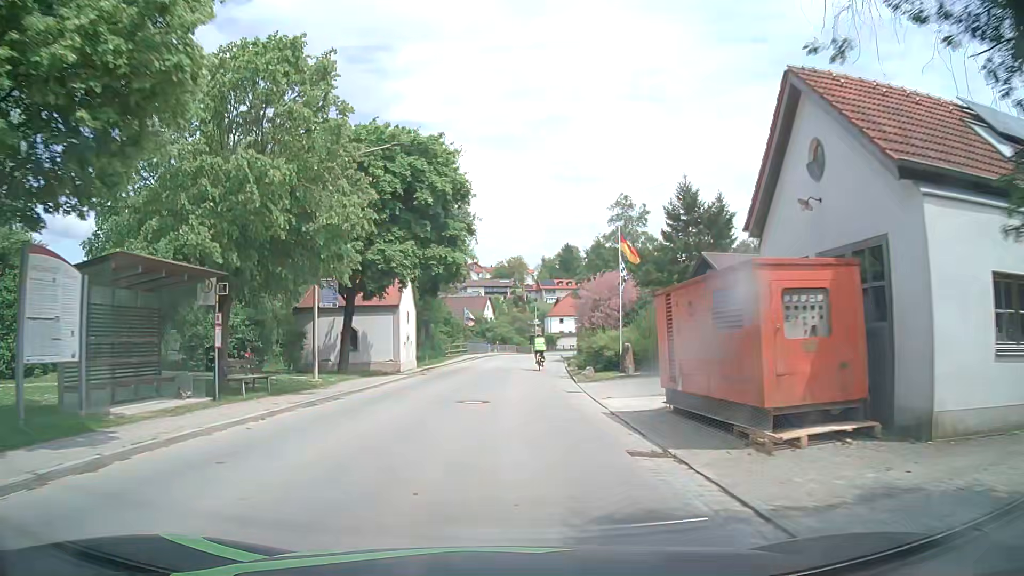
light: Day
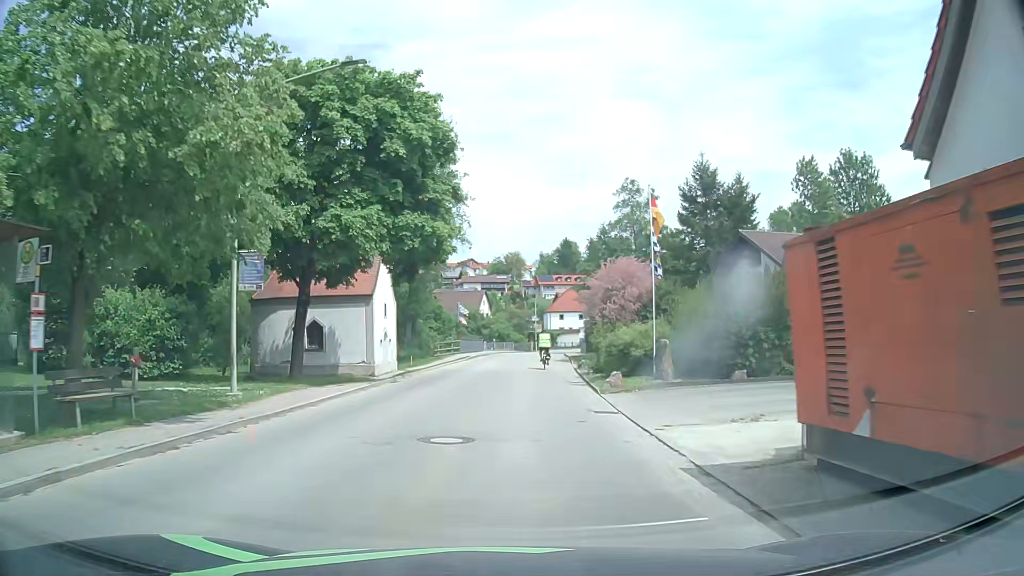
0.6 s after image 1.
(+0.1, +6.4) m; +1°
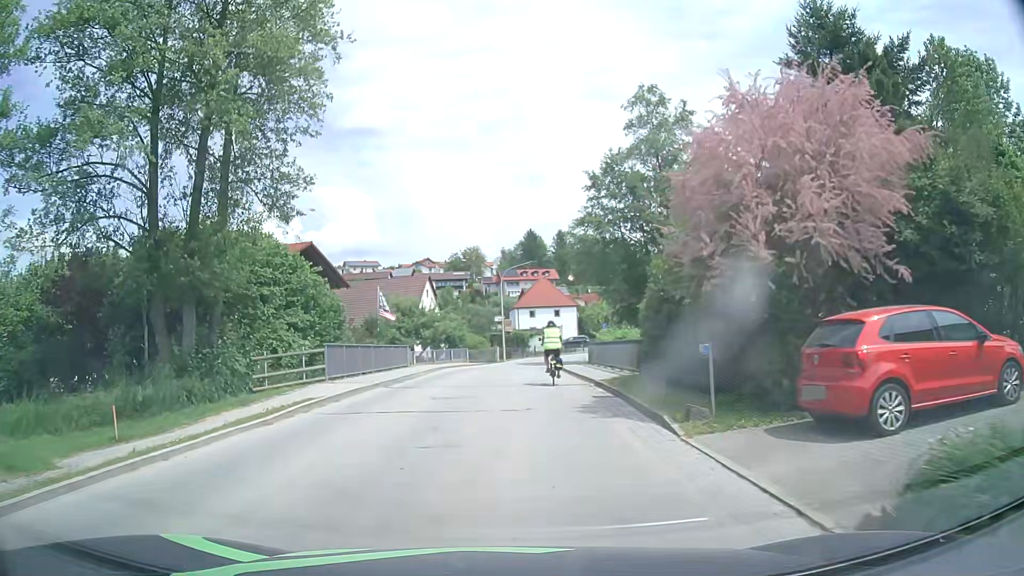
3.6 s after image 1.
(+0.7, +28.5) m; +3°
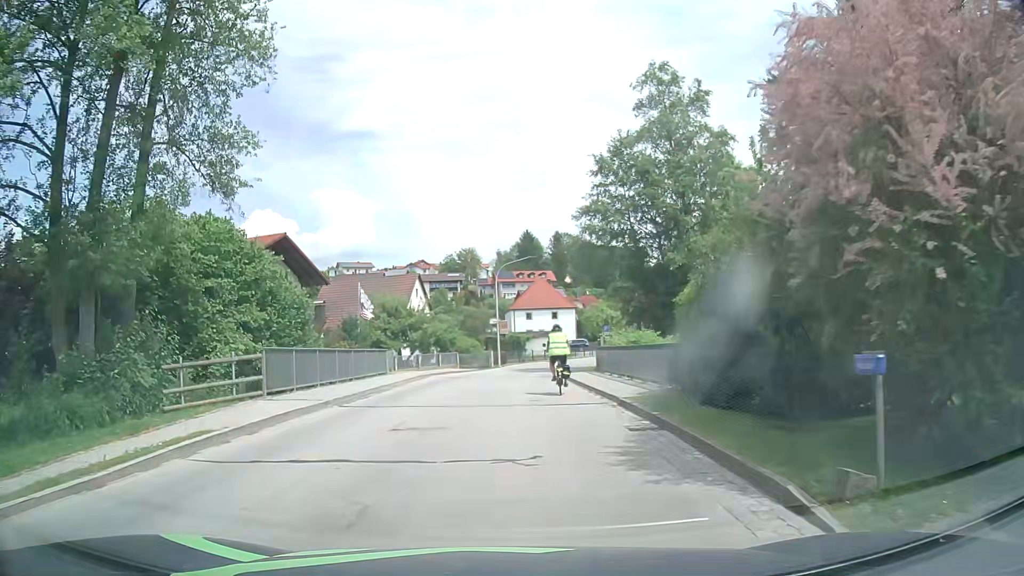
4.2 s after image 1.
(0.0, +4.8) m; +1°
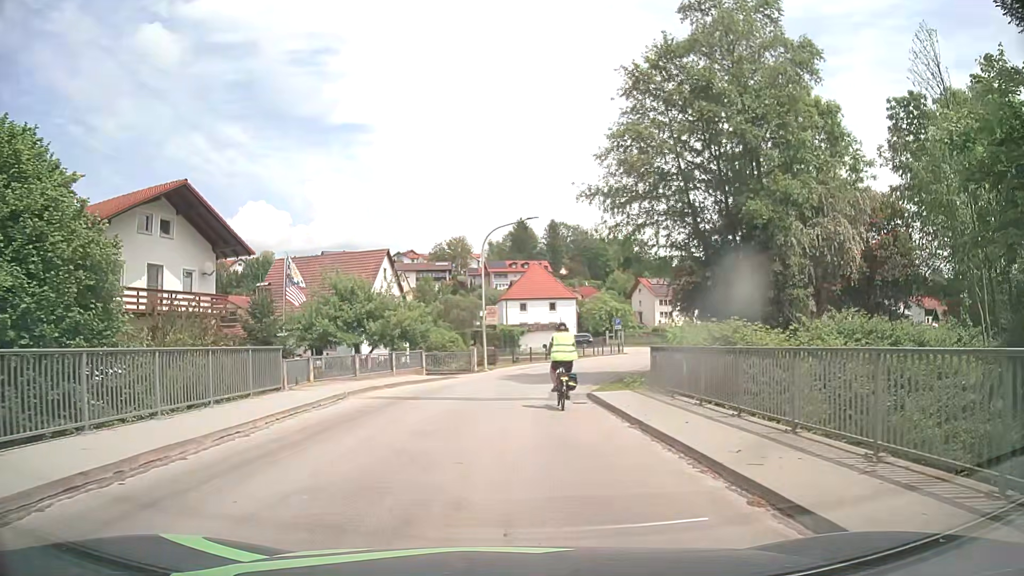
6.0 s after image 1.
(-0.1, +13.0) m; 0°
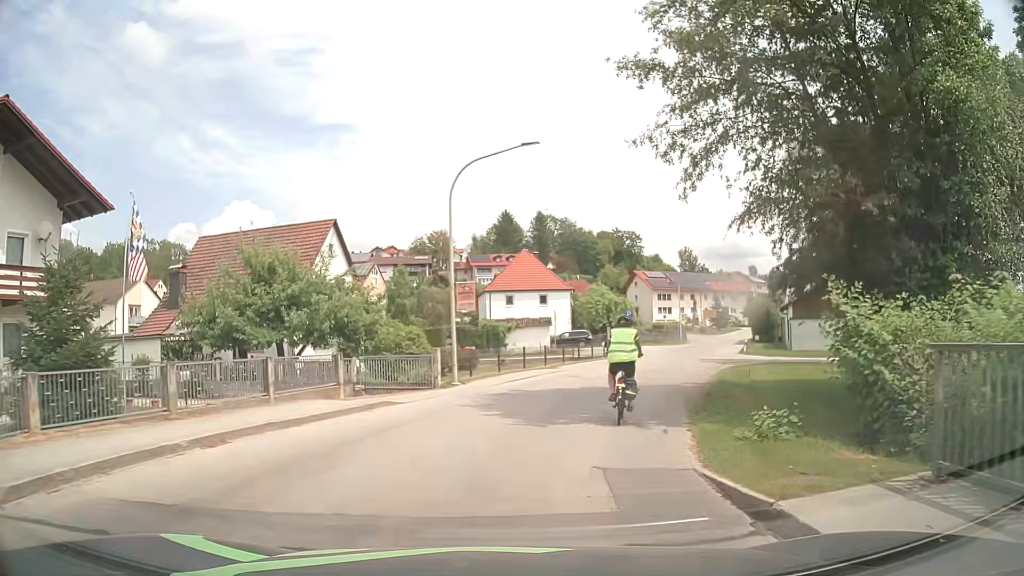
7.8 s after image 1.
(0.0, +12.3) m; +1°
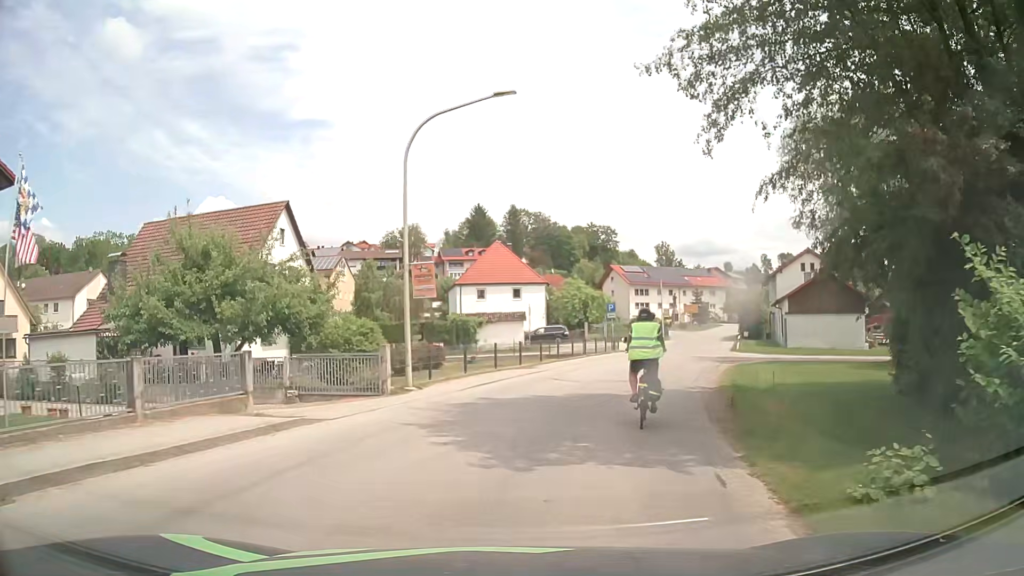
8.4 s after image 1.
(+0.1, +4.2) m; +1°
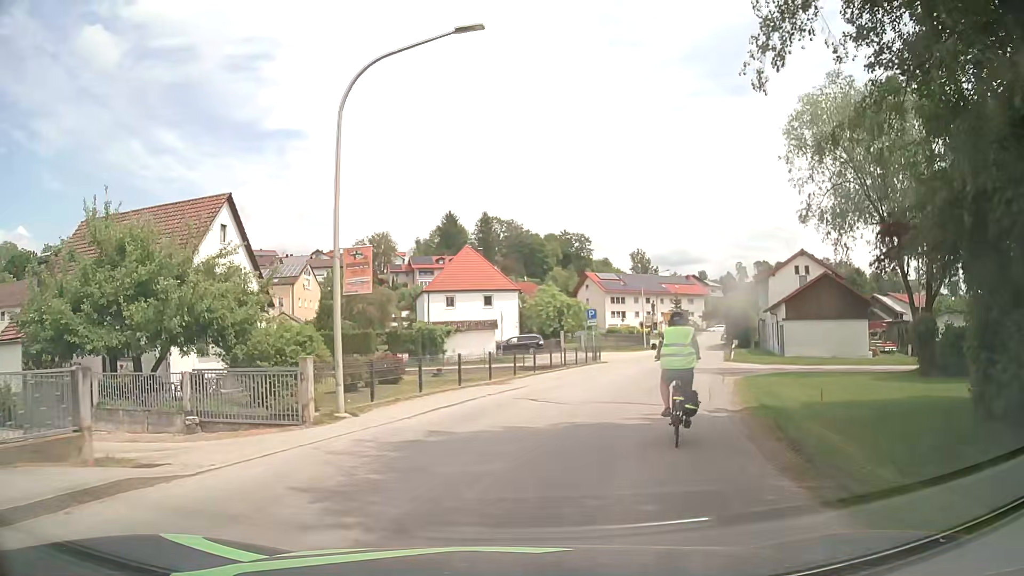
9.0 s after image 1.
(+0.2, +4.4) m; +4°
(0, +10) (+2, +20) (+5, +29) (+8, +39) (+12, +48) (+15, +58) (+18, +67) (+21, +77) (+25, +86) (+29, +95) m
